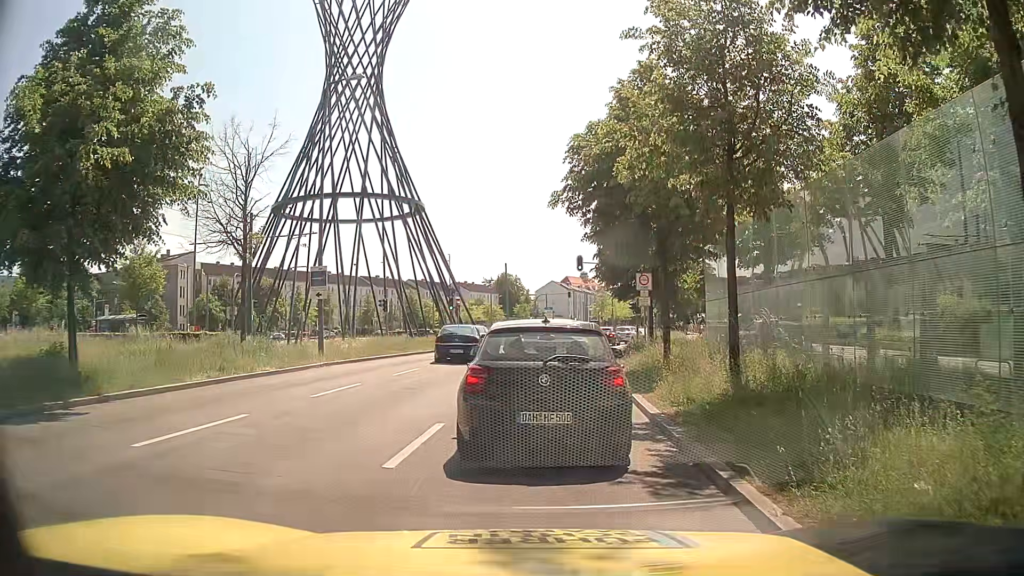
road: primary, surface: asphalt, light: Day
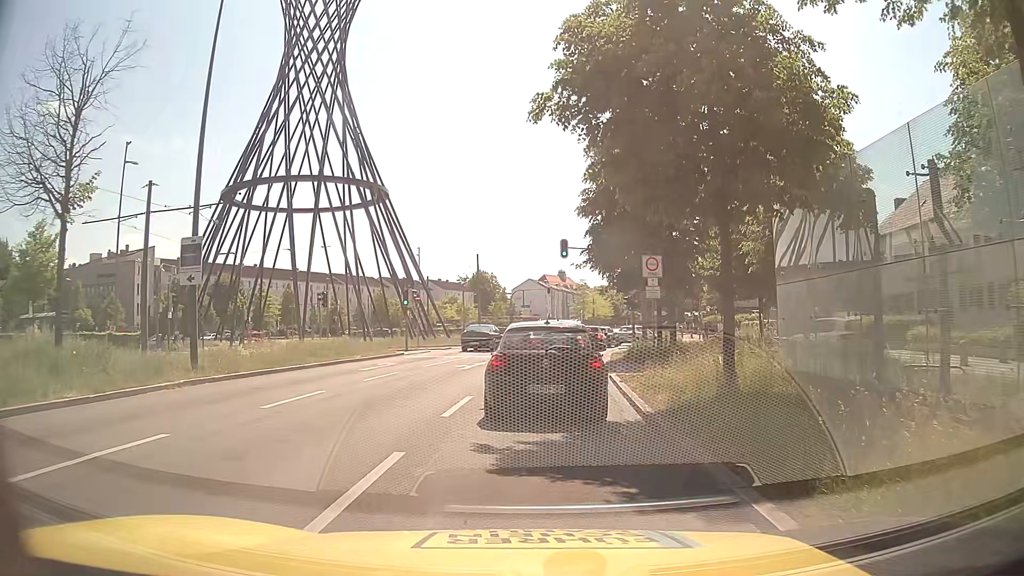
(+0.3, +8.3) m; +4°
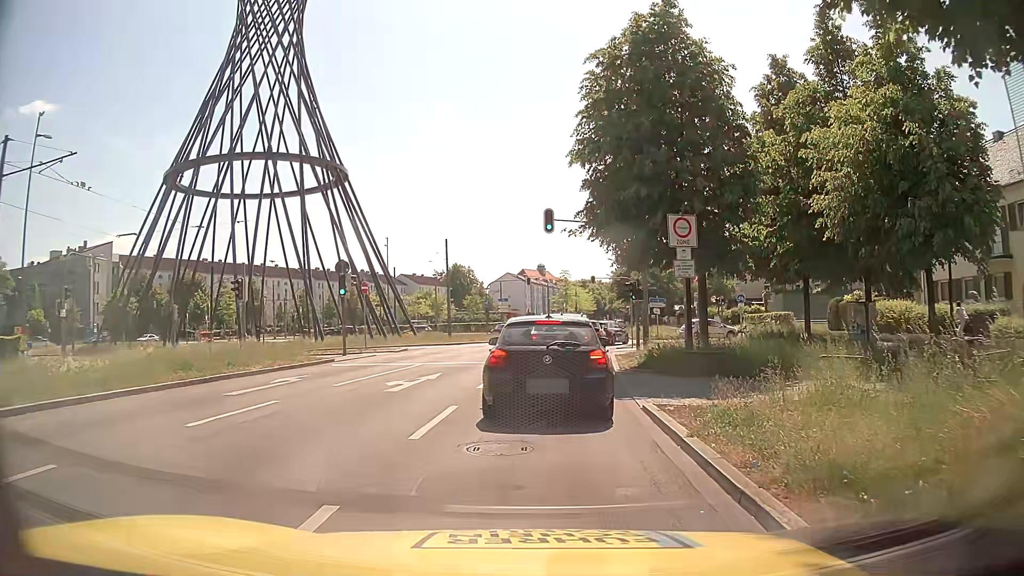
(0.0, +8.3) m; +1°
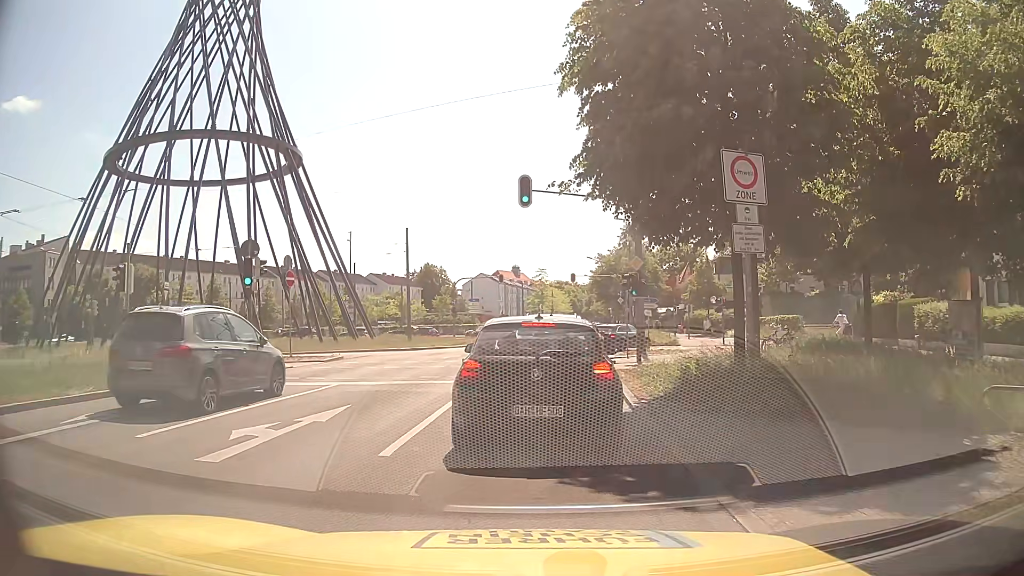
(+0.1, +6.9) m; +4°
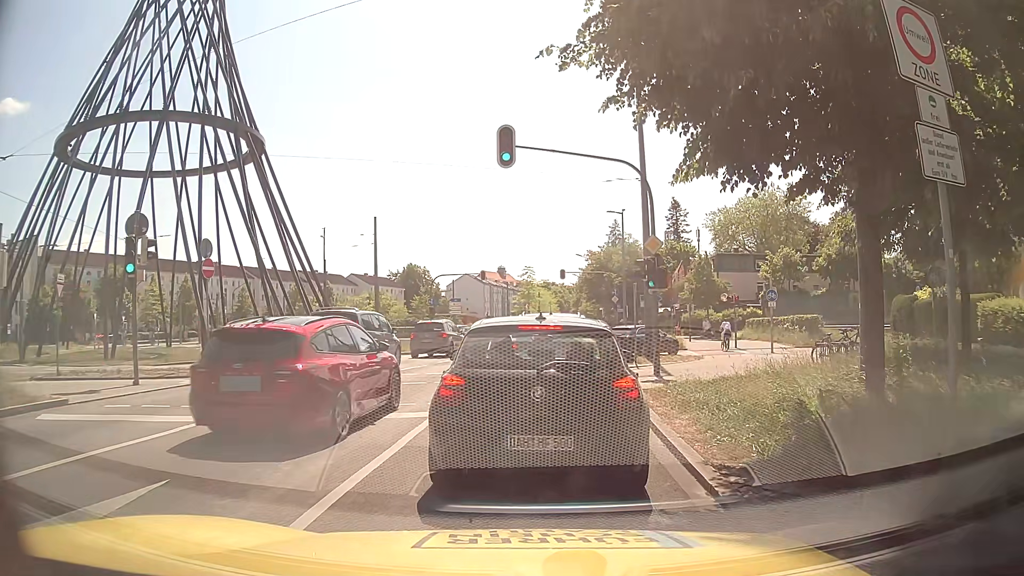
(-0.1, +5.6) m; -1°
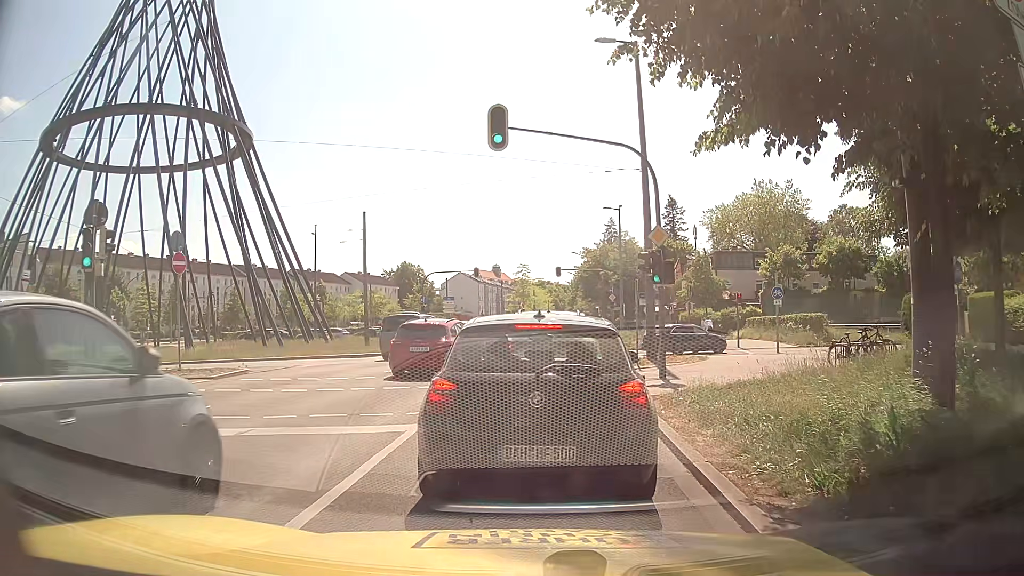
(0.0, +1.5) m; 0°
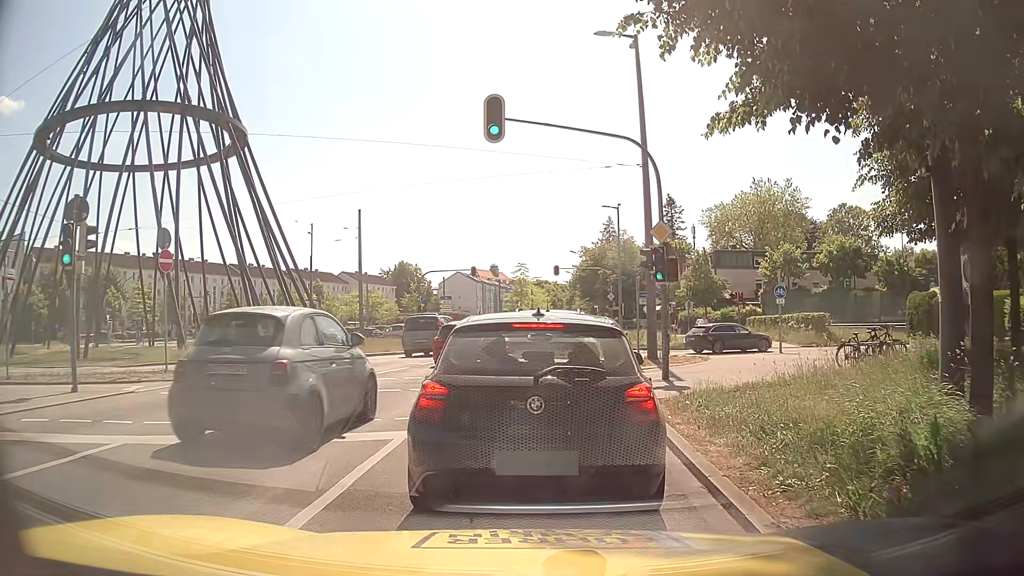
(0.0, +0.6) m; 0°
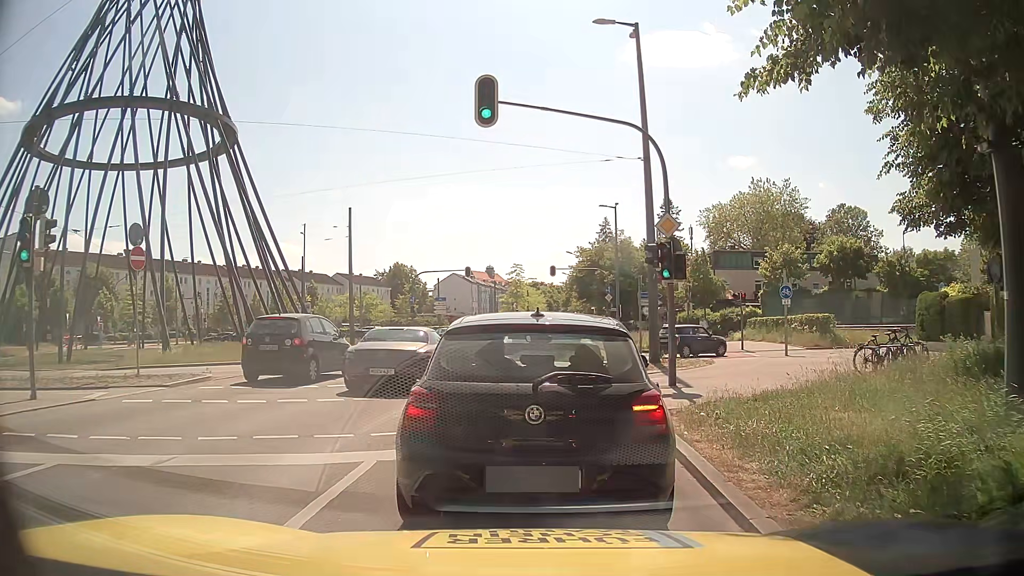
(0.0, +1.2) m; 0°
